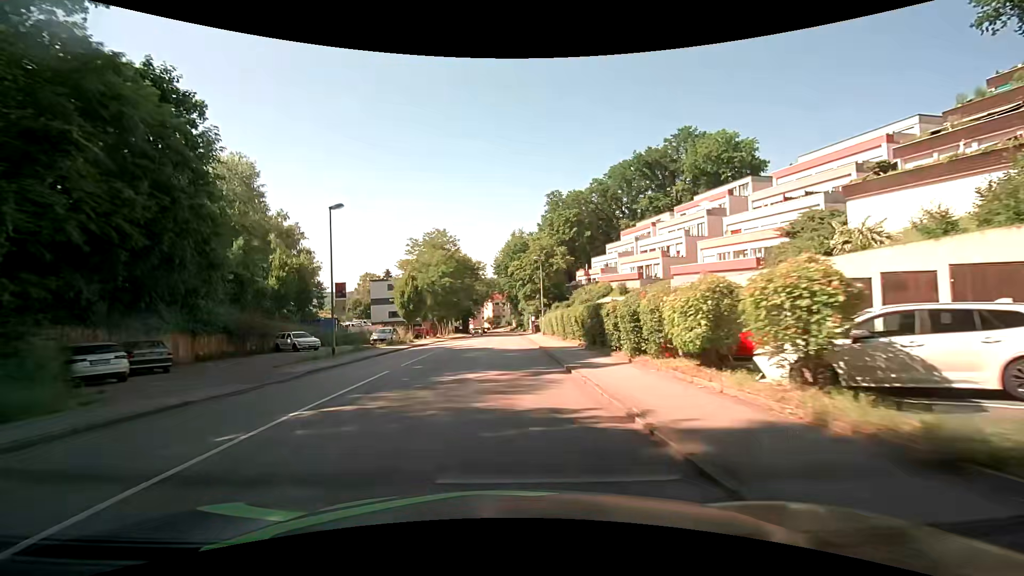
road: tertiary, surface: asphalt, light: Day
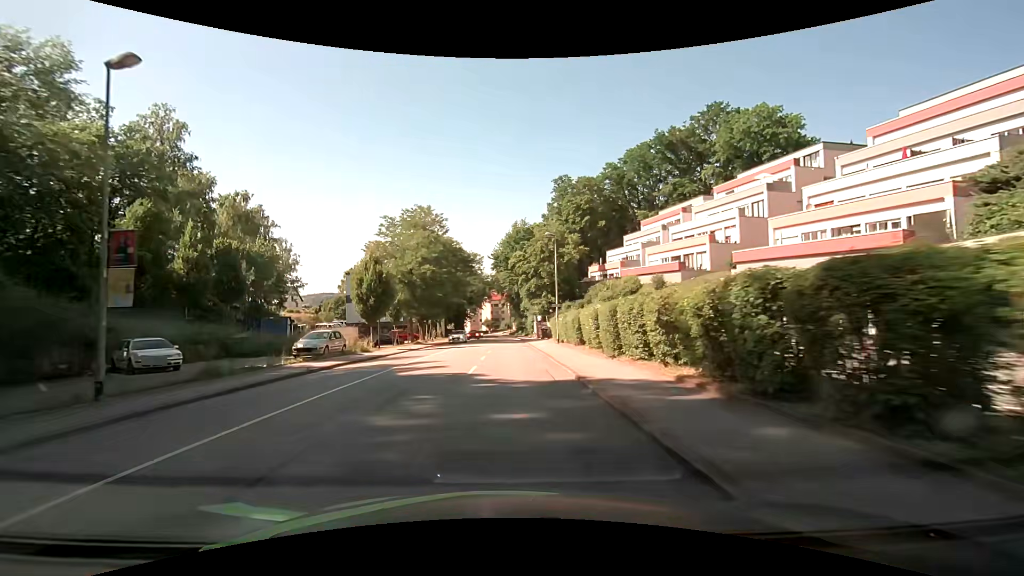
(0.0, +15.2) m; 0°
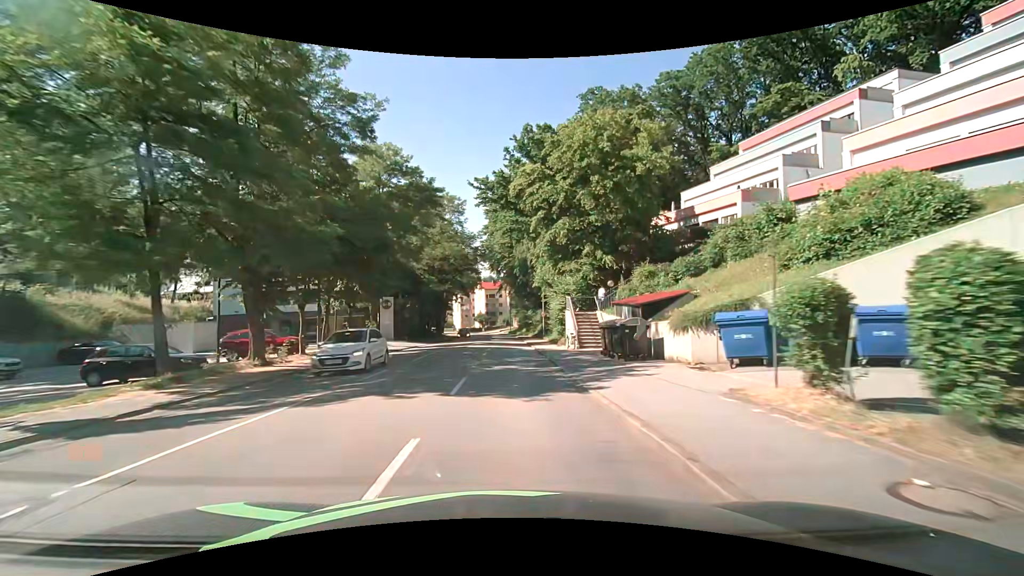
(+0.1, +38.1) m; 0°
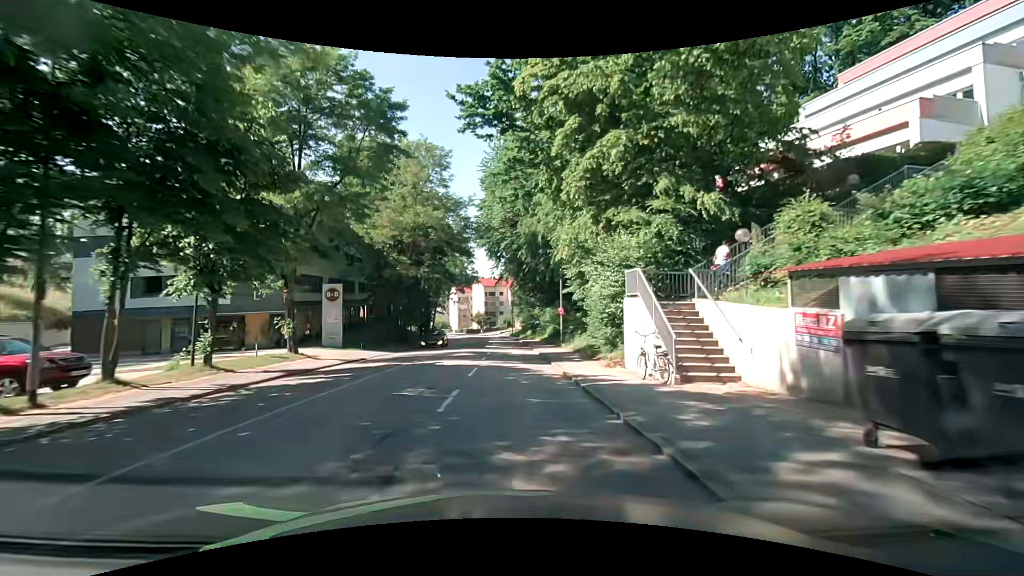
(0.0, +15.3) m; 0°
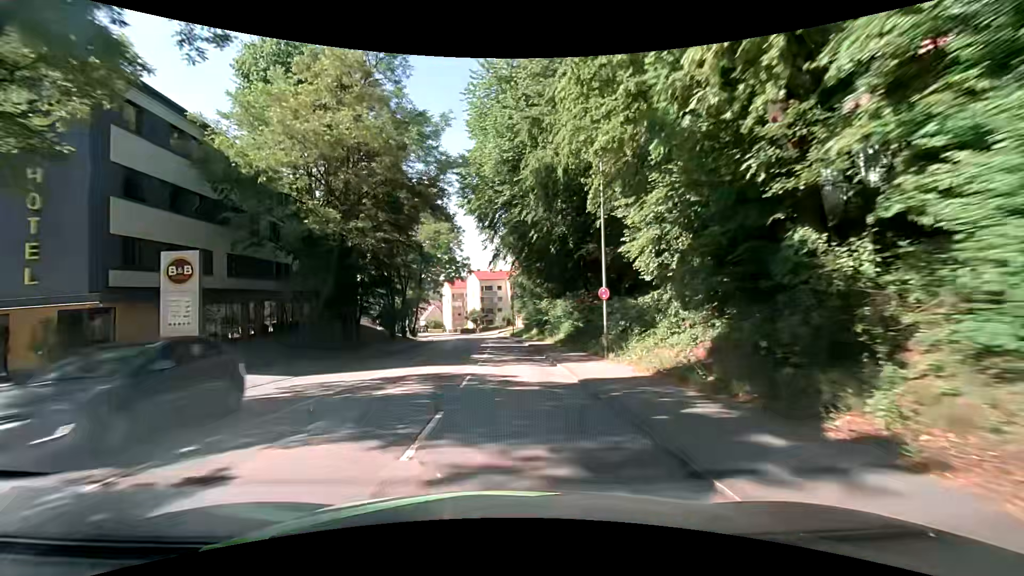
(-0.1, +15.3) m; -1°
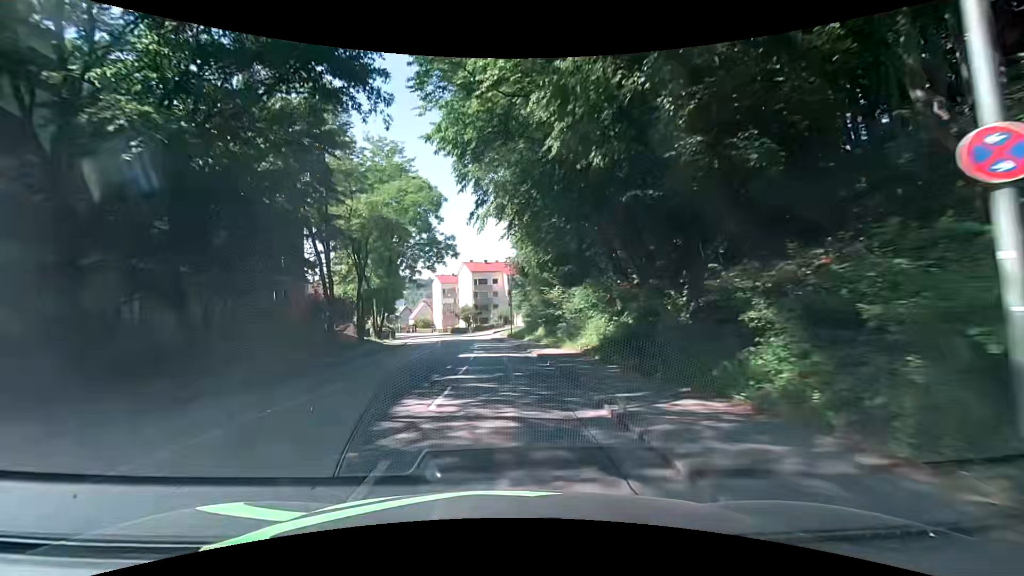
(+0.3, +15.3) m; 0°
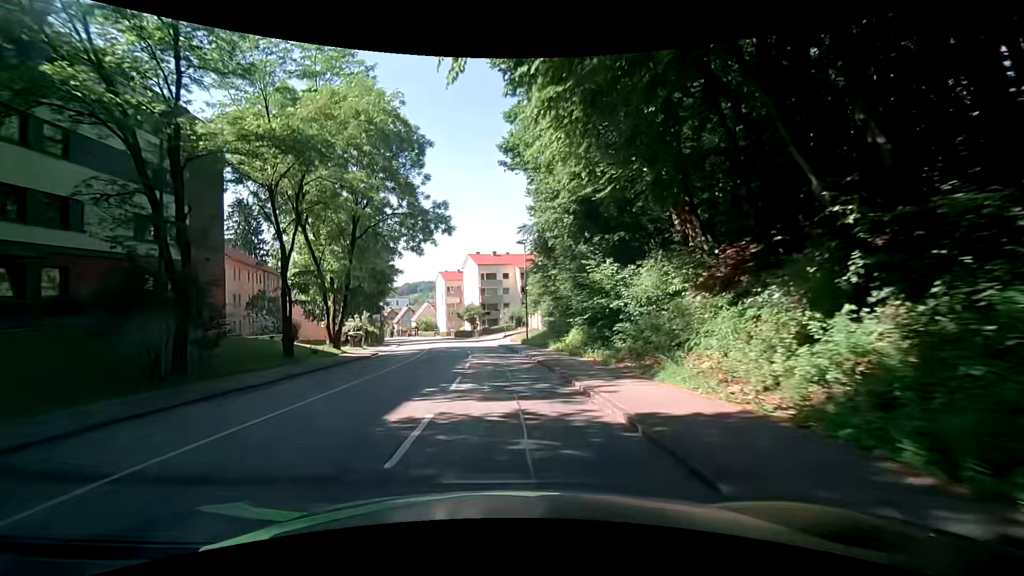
(+0.1, +15.3) m; -1°
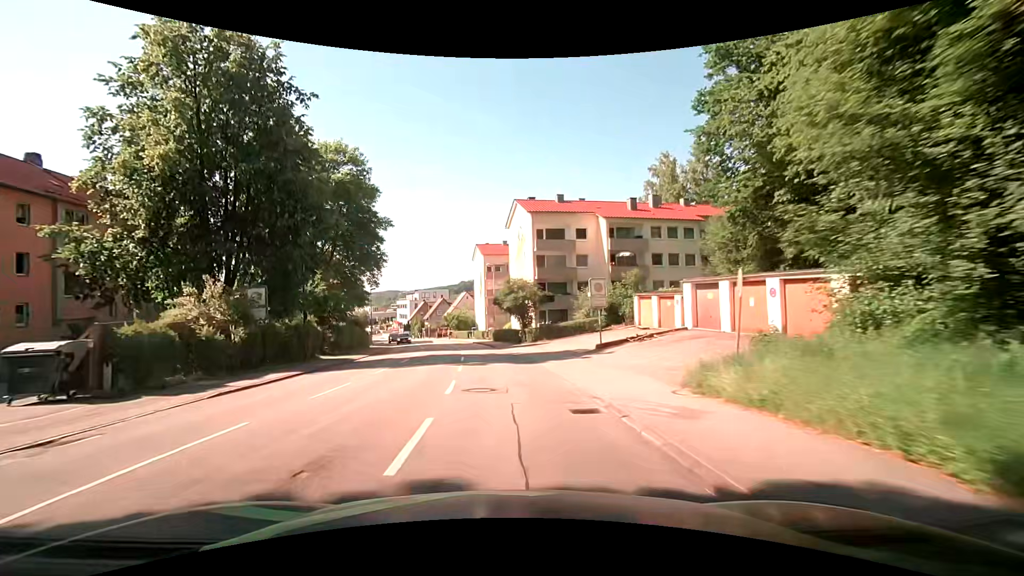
(-1.1, +38.0) m; -6°
(0, +10) (-1, +20) (-1, +30) (-2, +40) (-4, +50) (-6, +60) (-8, +69) (-11, +79) (-13, +89) (-17, +98) m
